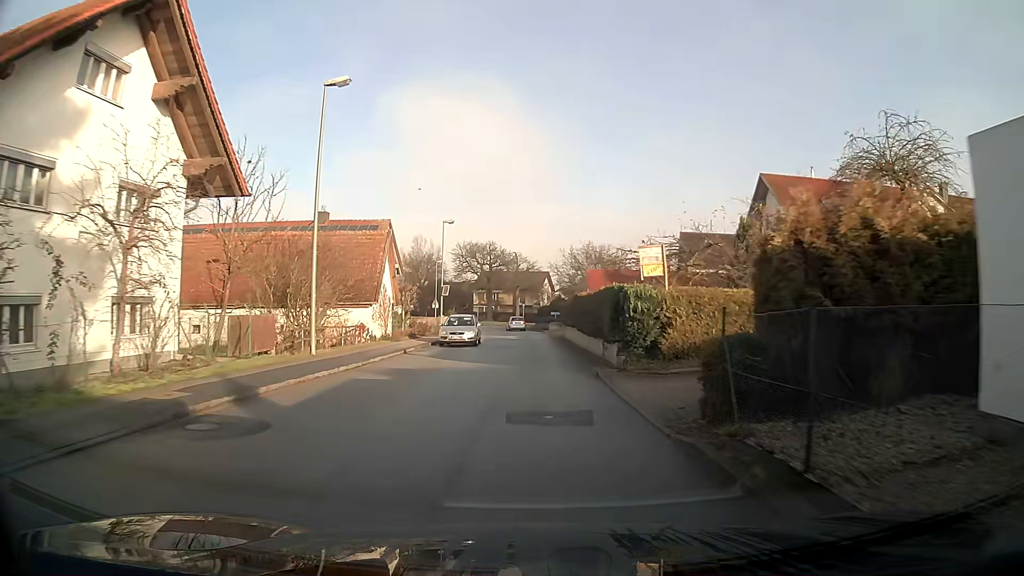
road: unclassified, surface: asphalt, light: Day
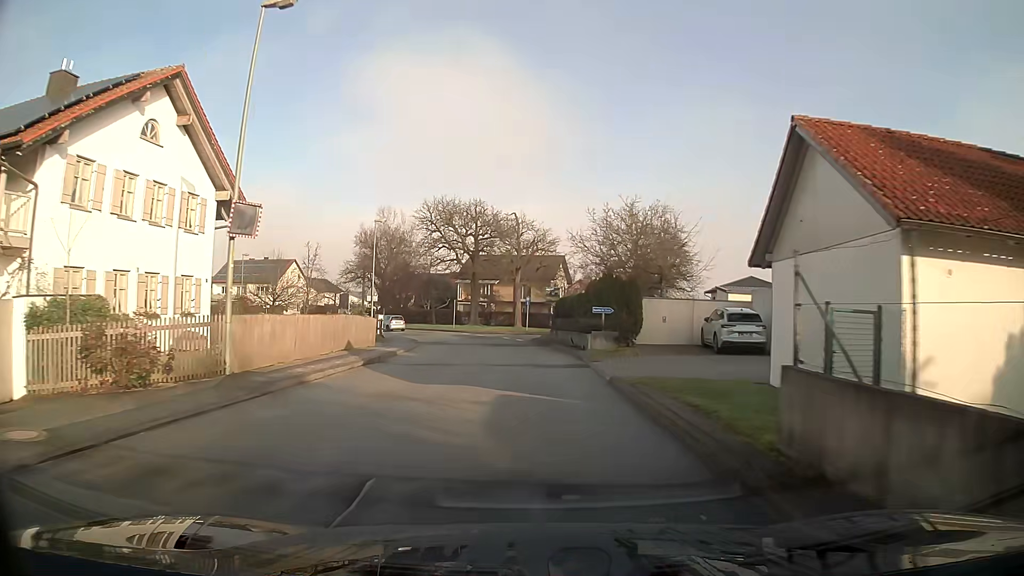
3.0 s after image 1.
(-0.3, +35.7) m; 0°
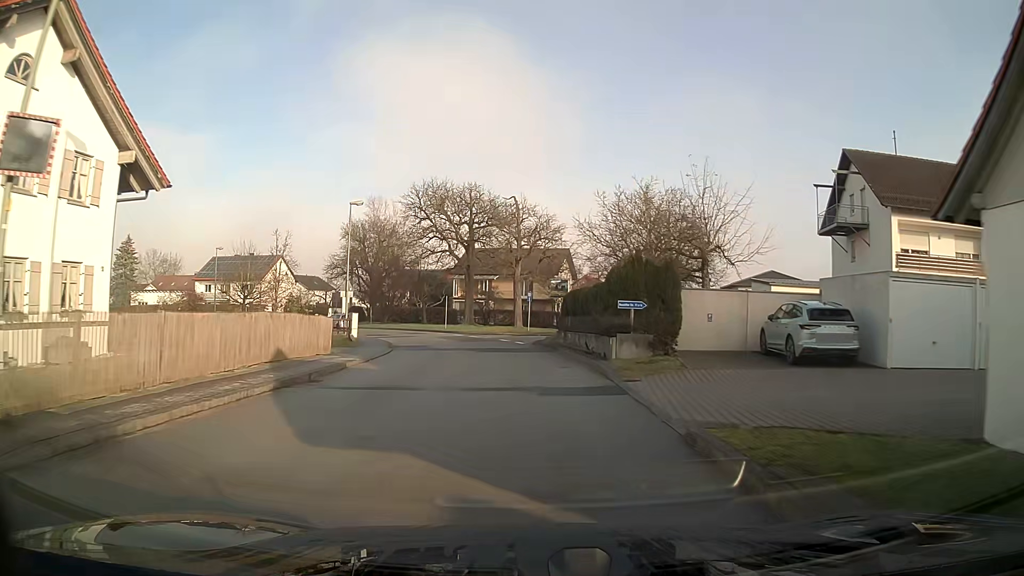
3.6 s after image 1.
(0.0, +7.0) m; 0°
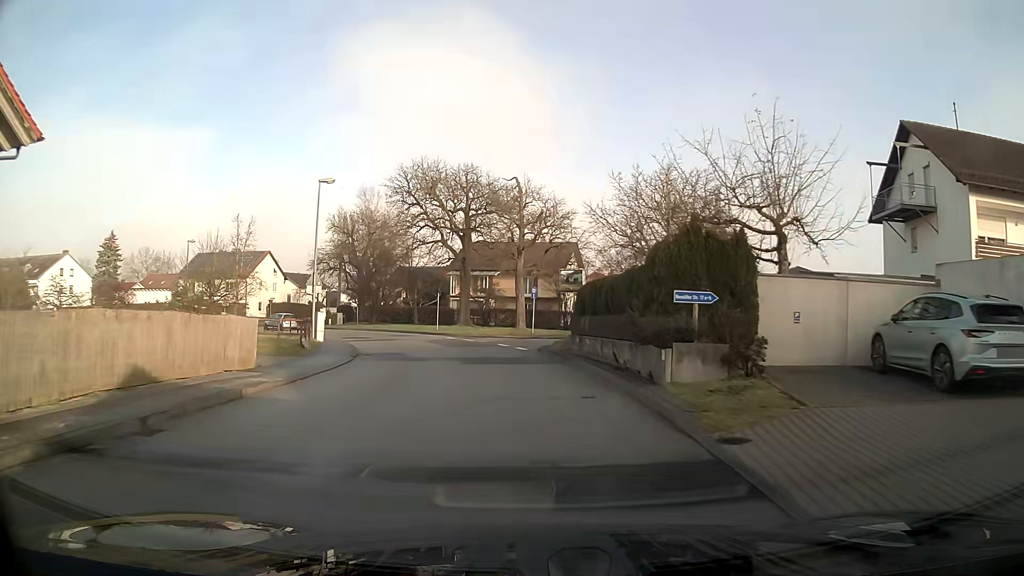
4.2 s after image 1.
(0.0, +6.9) m; -1°
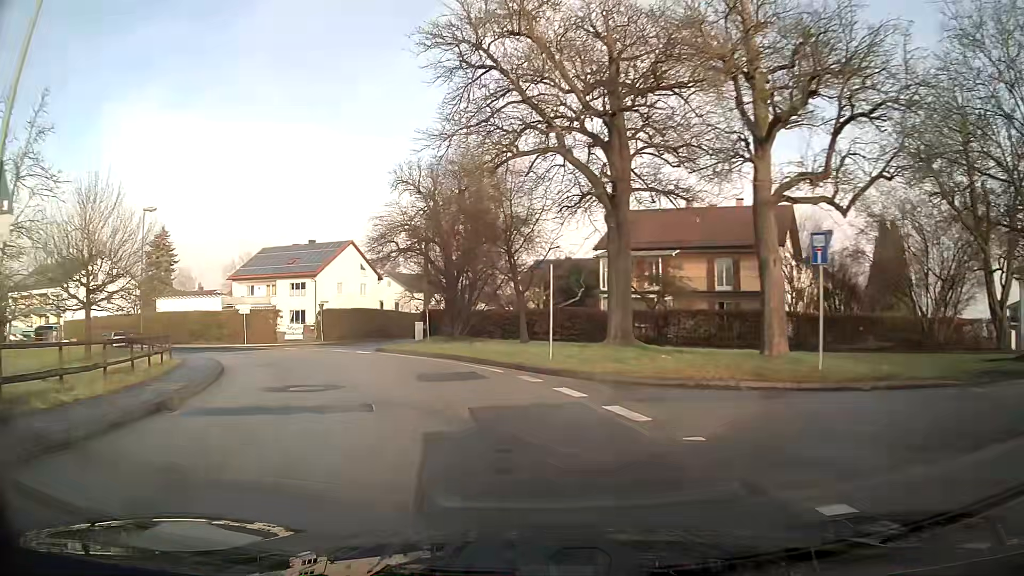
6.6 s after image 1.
(-2.9, +27.2) m; -17°
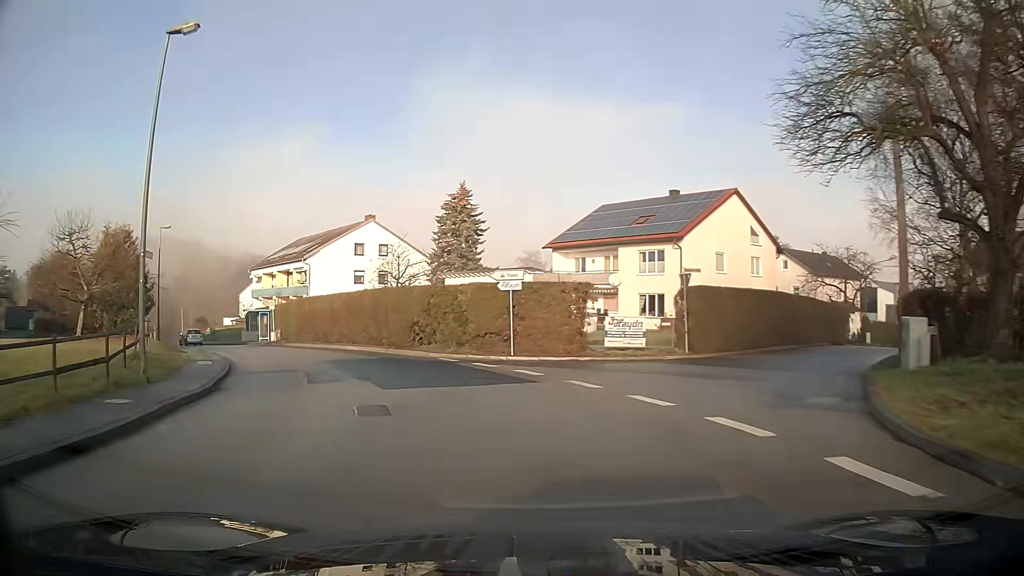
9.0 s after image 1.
(-6.9, +25.2) m; -32°
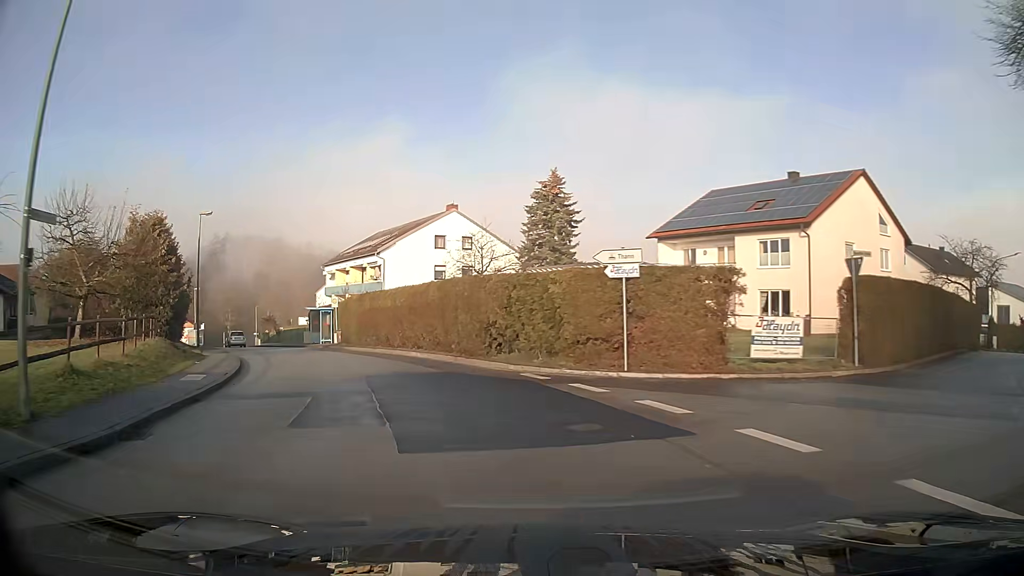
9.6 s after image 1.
(-0.4, +6.5) m; -8°
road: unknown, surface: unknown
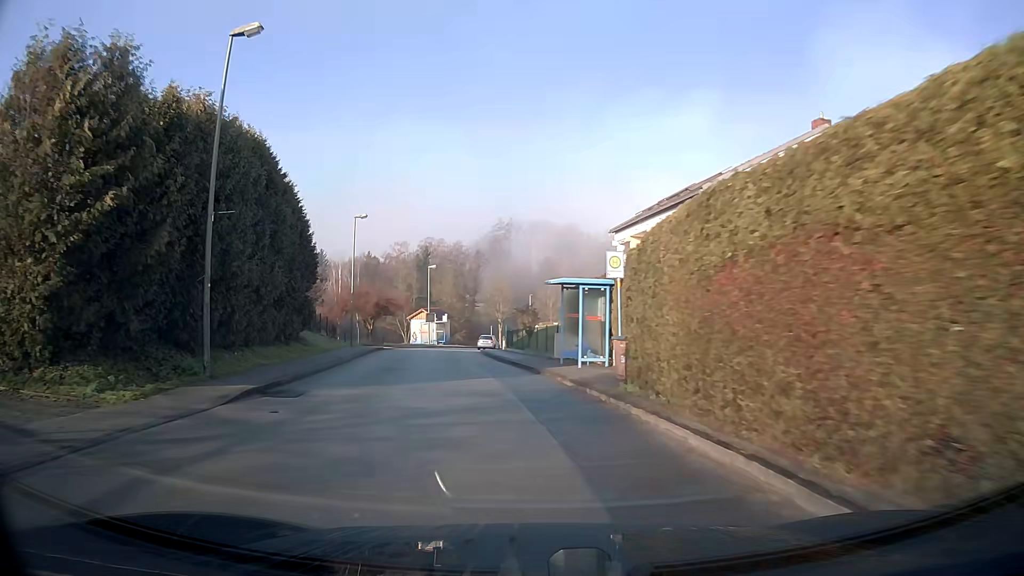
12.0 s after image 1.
(-6.1, +26.1) m; -24°
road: unclassified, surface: asphalt
